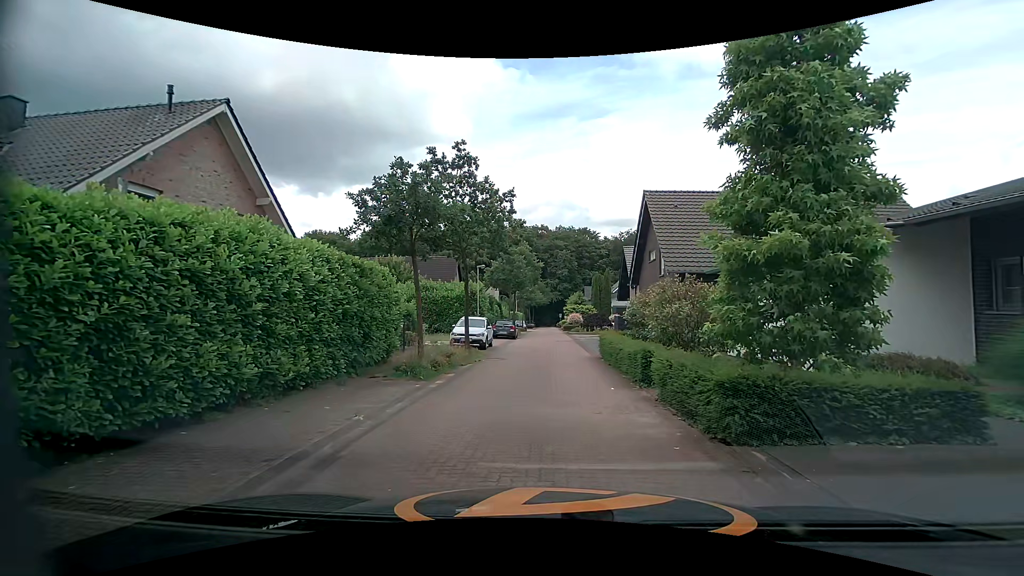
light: Day
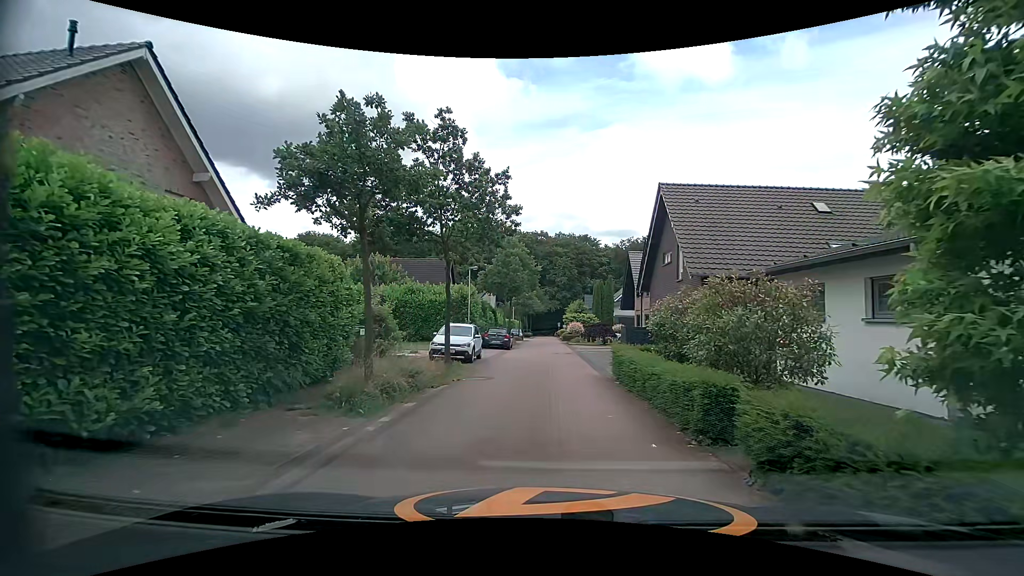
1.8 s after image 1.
(0.0, +3.8) m; 0°
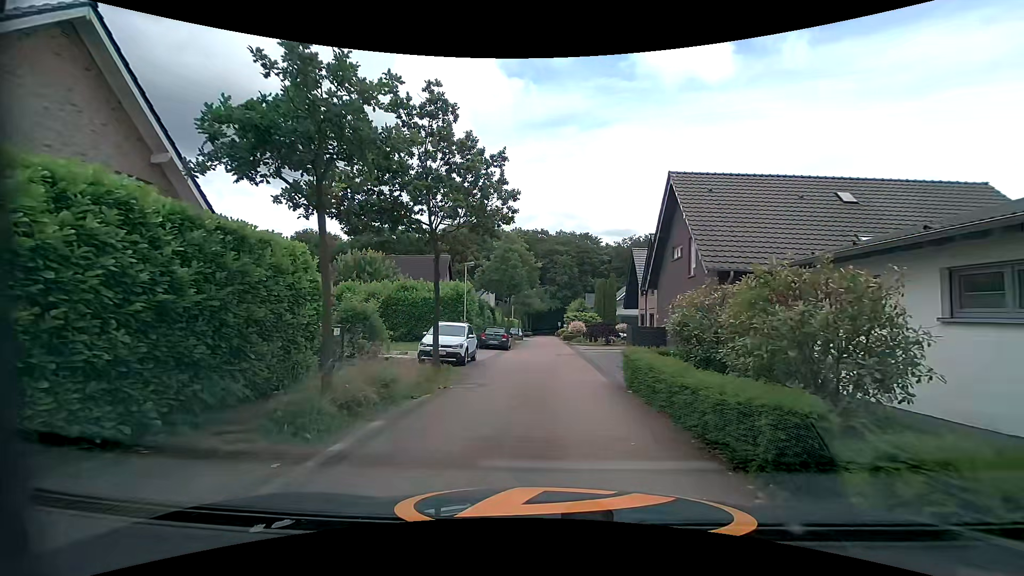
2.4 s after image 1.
(0.0, +1.9) m; 0°
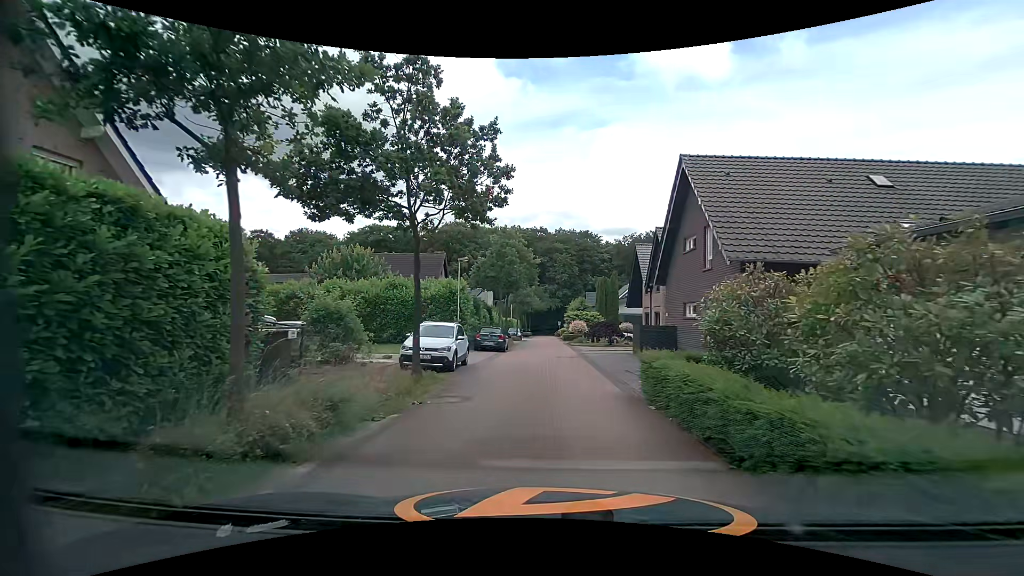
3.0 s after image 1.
(0.0, +2.2) m; -1°
